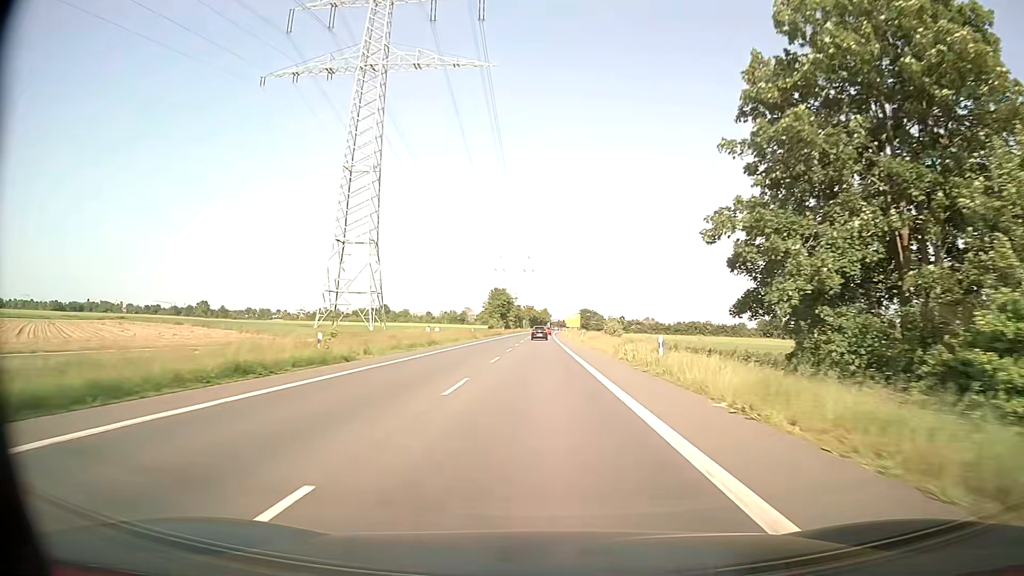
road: secondary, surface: asphalt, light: Day
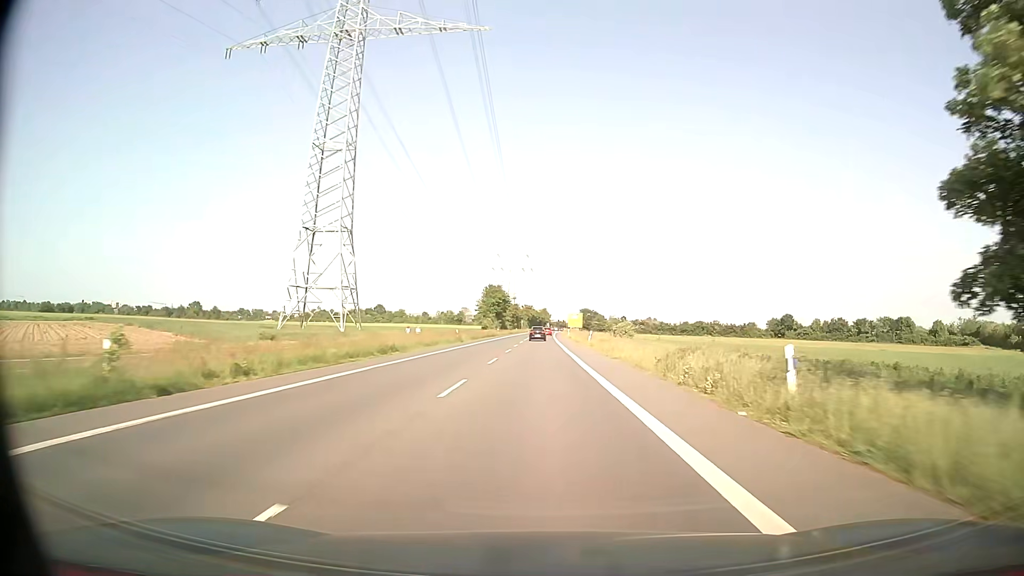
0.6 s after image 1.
(0.0, +12.6) m; 0°
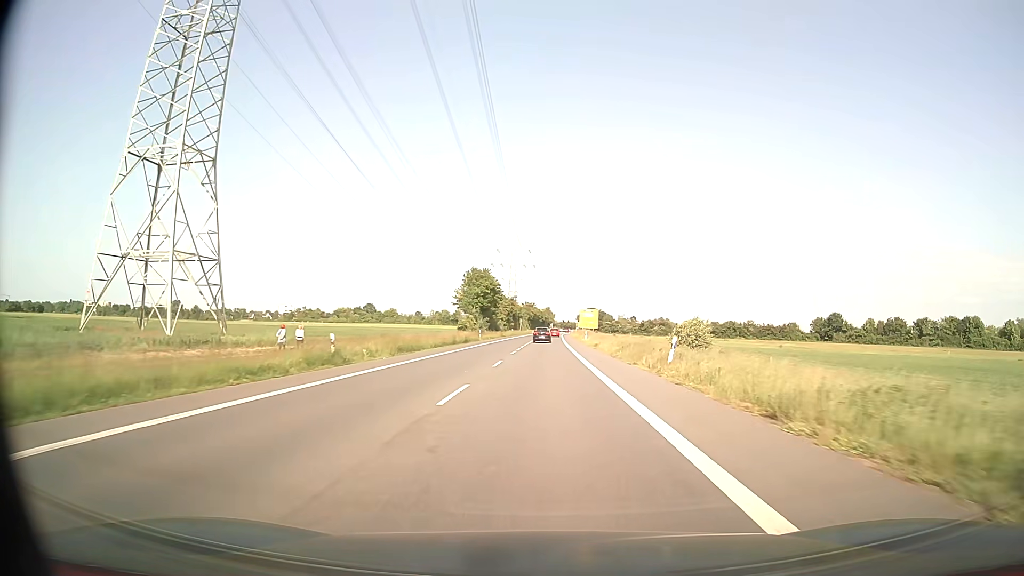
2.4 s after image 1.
(-0.2, +37.1) m; 0°
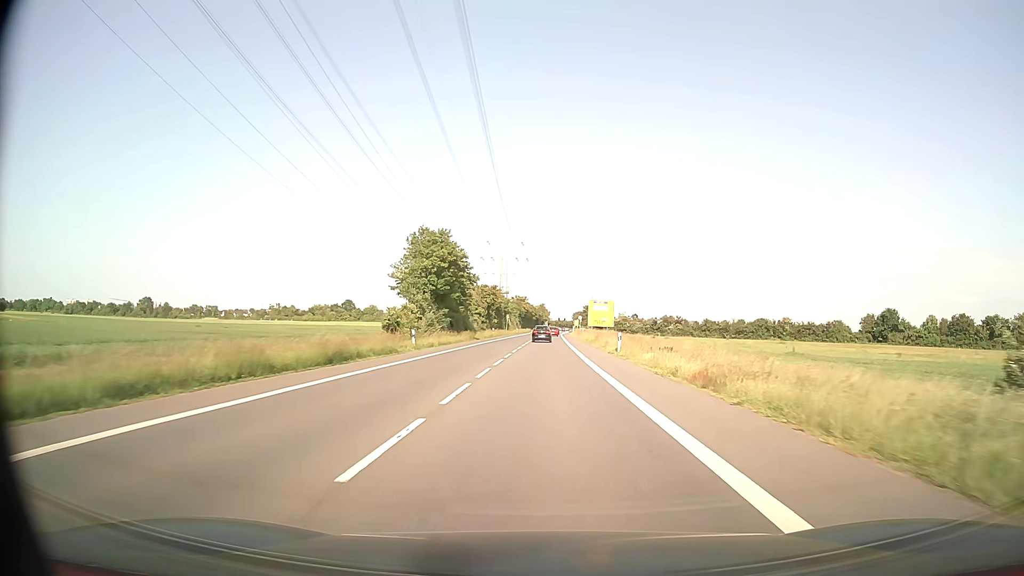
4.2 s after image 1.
(0.0, +36.1) m; 0°
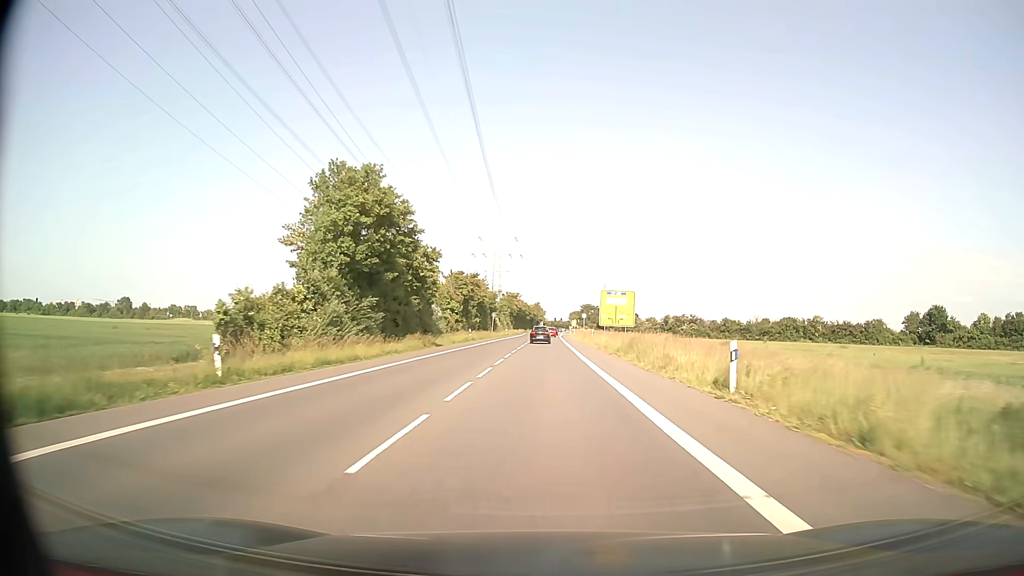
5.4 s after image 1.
(+0.1, +23.5) m; +1°
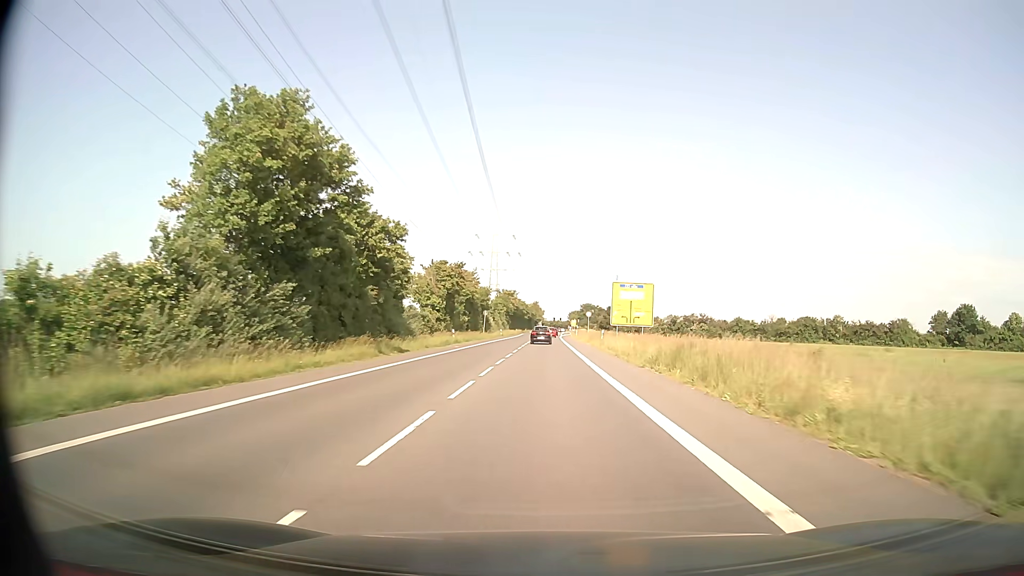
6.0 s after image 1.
(0.0, +11.6) m; 0°
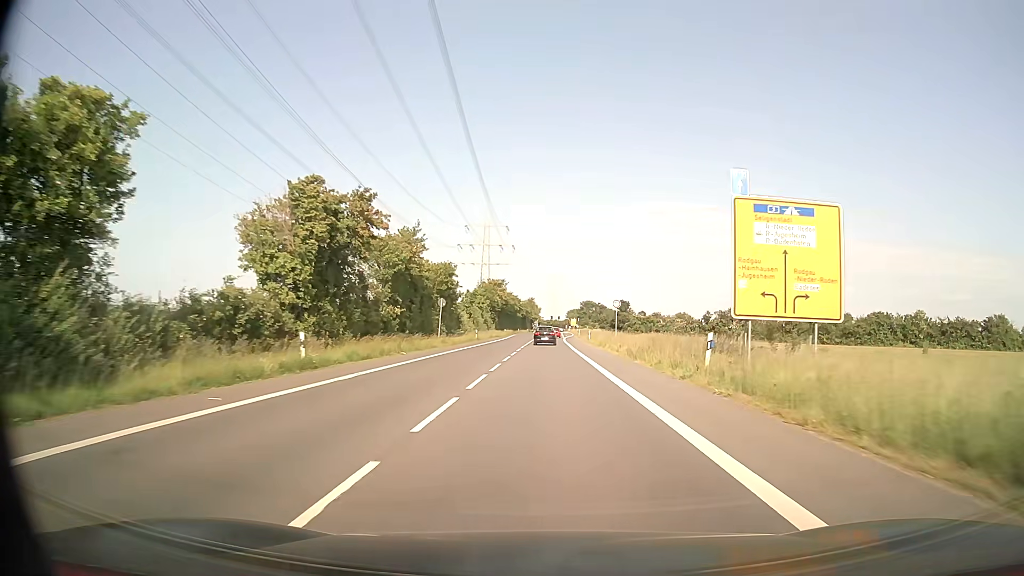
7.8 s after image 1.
(+0.1, +34.1) m; 0°
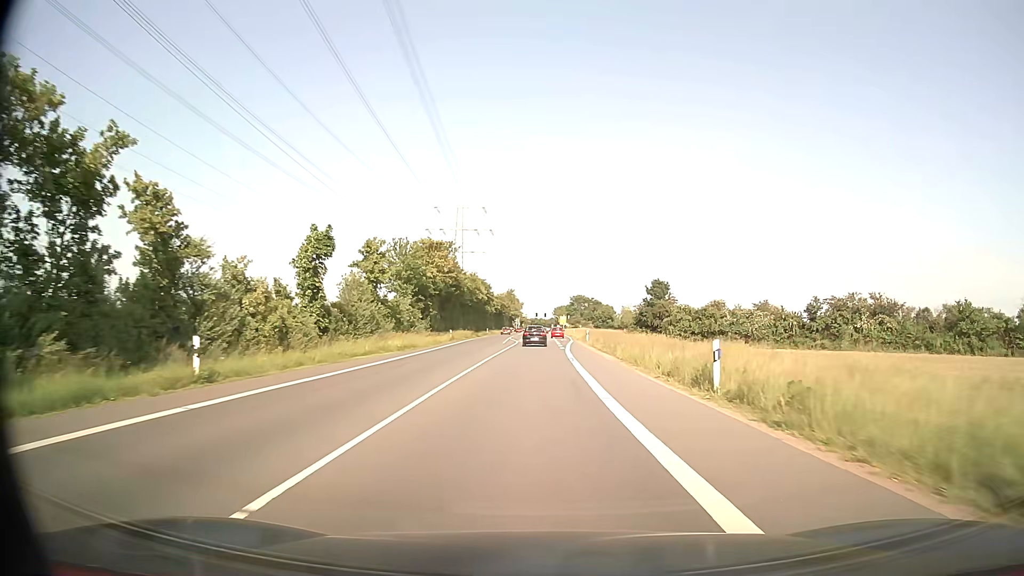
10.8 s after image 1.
(+0.9, +54.7) m; +1°
(0, +10) (0, +20) (0, +30) (0, +40) (+1, +50) (+1, +60) (+2, +70) (+2, +80) (+3, +90) (+3, +100) m
